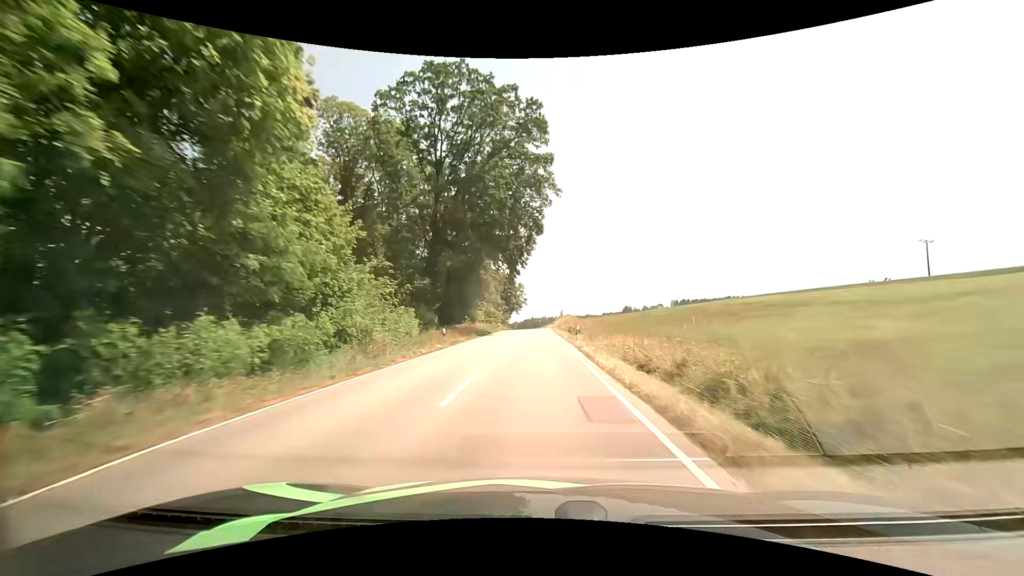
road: secondary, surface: asphalt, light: Day
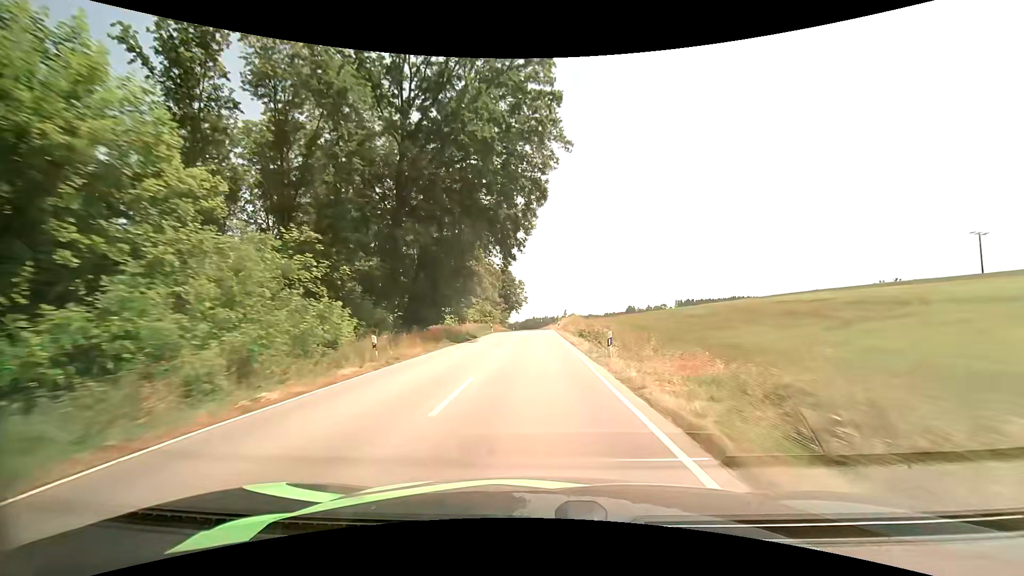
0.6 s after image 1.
(0.0, +12.3) m; 0°
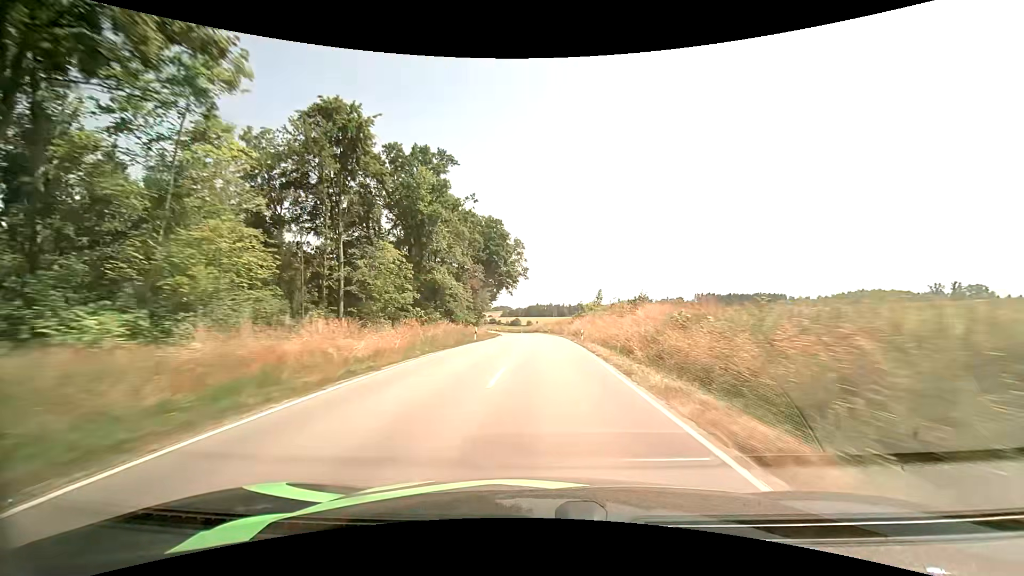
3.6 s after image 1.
(-0.5, +64.3) m; 0°
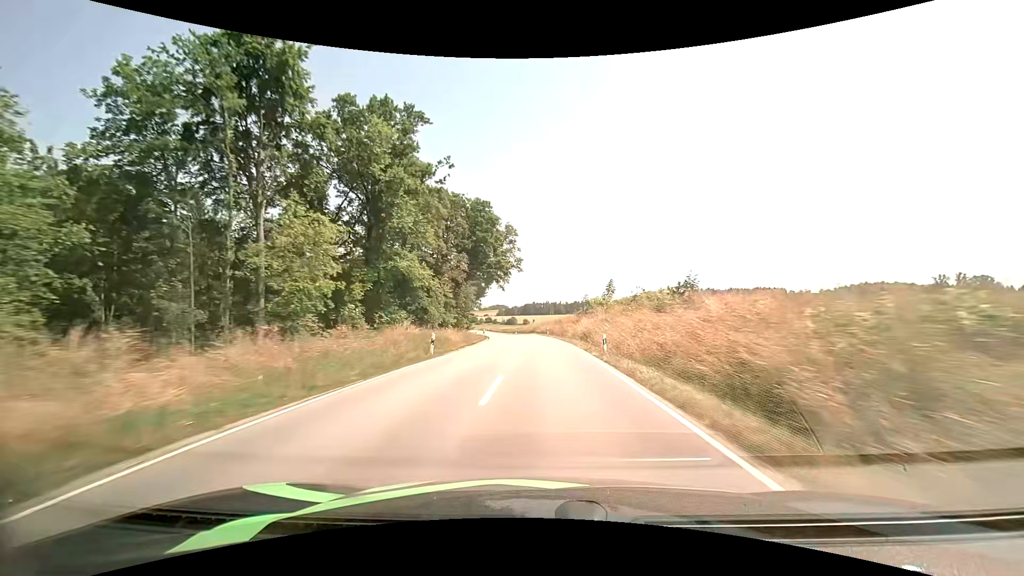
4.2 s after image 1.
(+0.1, +13.1) m; +1°
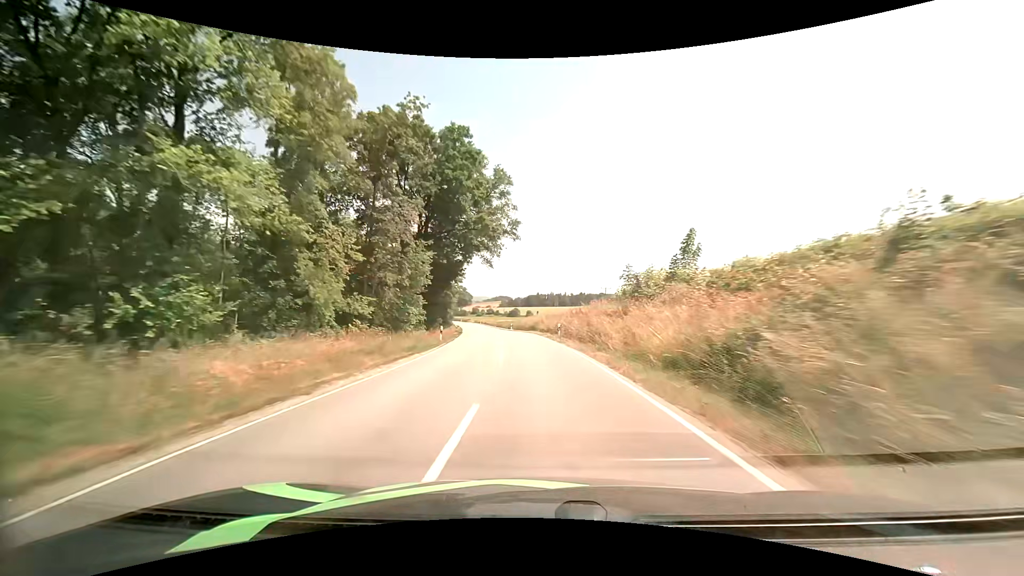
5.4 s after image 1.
(0.0, +26.4) m; -1°
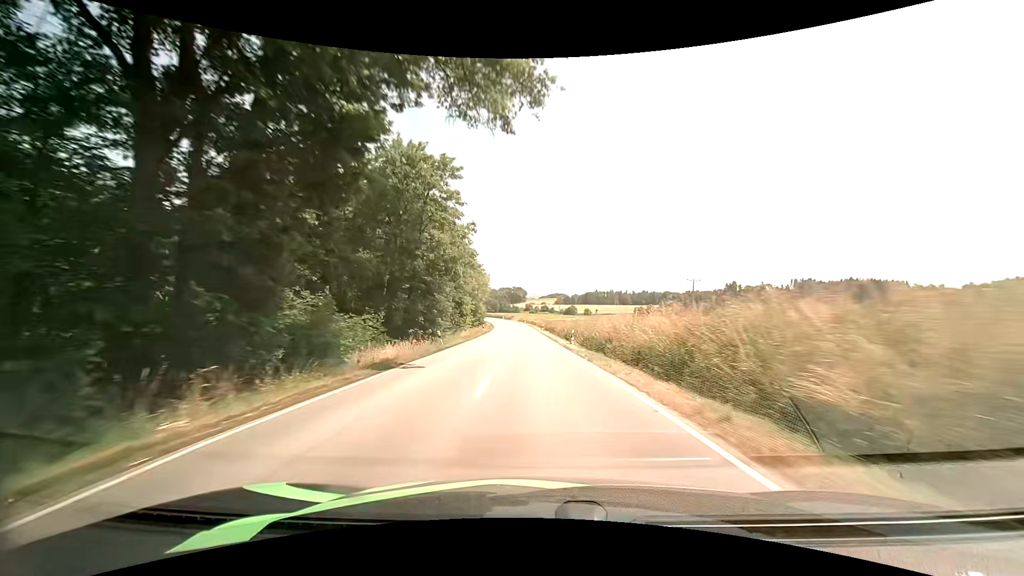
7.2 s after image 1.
(-2.4, +41.2) m; -6°
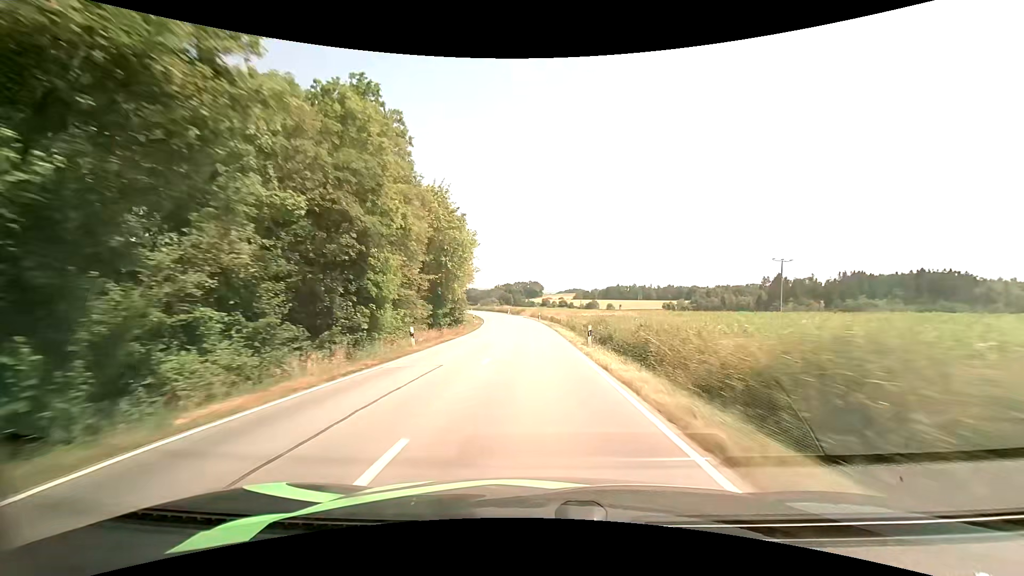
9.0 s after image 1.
(-1.1, +42.7) m; -3°
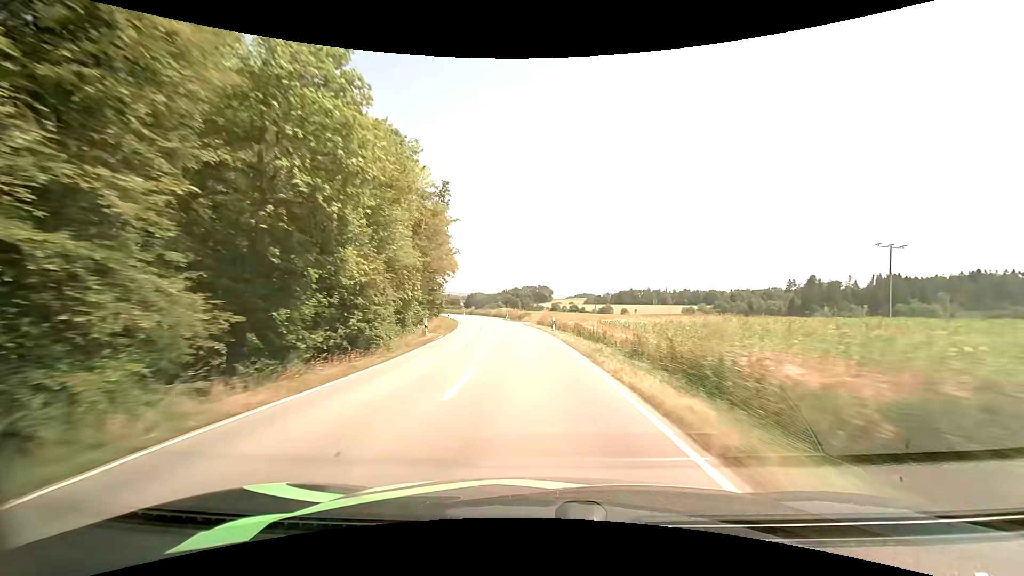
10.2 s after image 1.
(-0.1, +28.6) m; -1°
(0, +10) (0, +20) (-1, +30) (-2, +40) (-4, +50) (-5, +60) (-7, +69) (-9, +79) (-12, +89) (-15, +98) m
